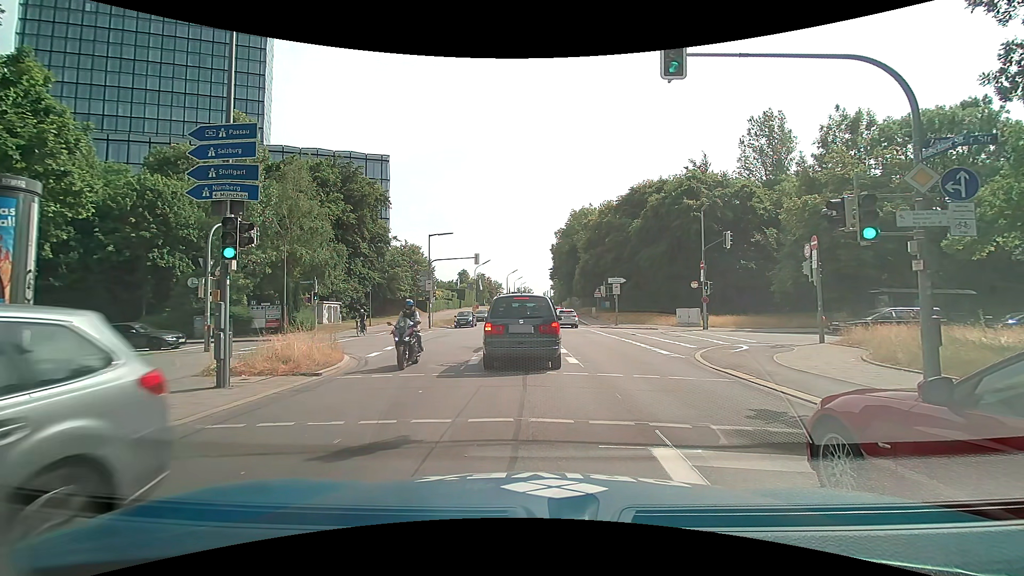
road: secondary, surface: asphalt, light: Day
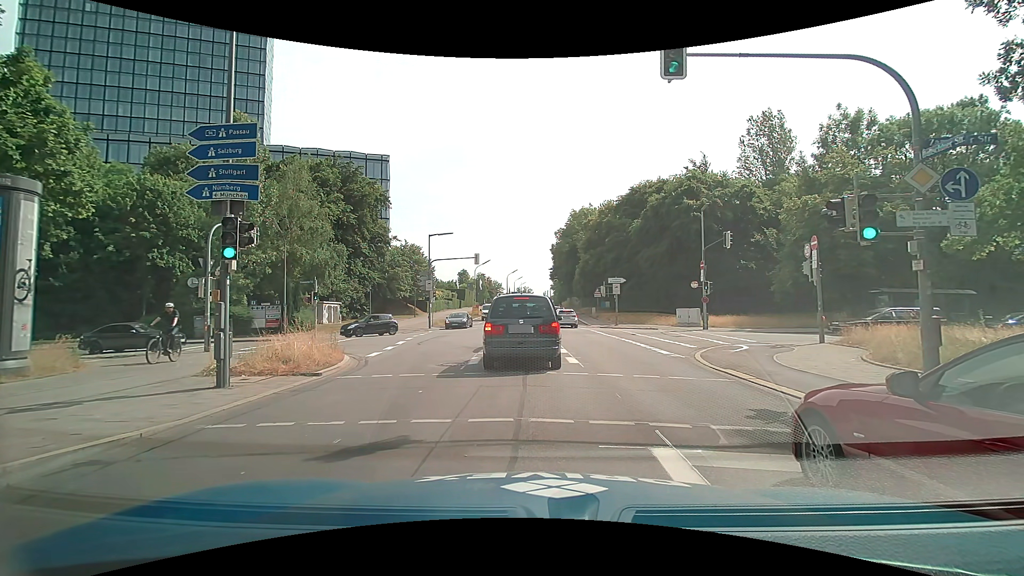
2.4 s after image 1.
(0.0, 0.0) m; 0°
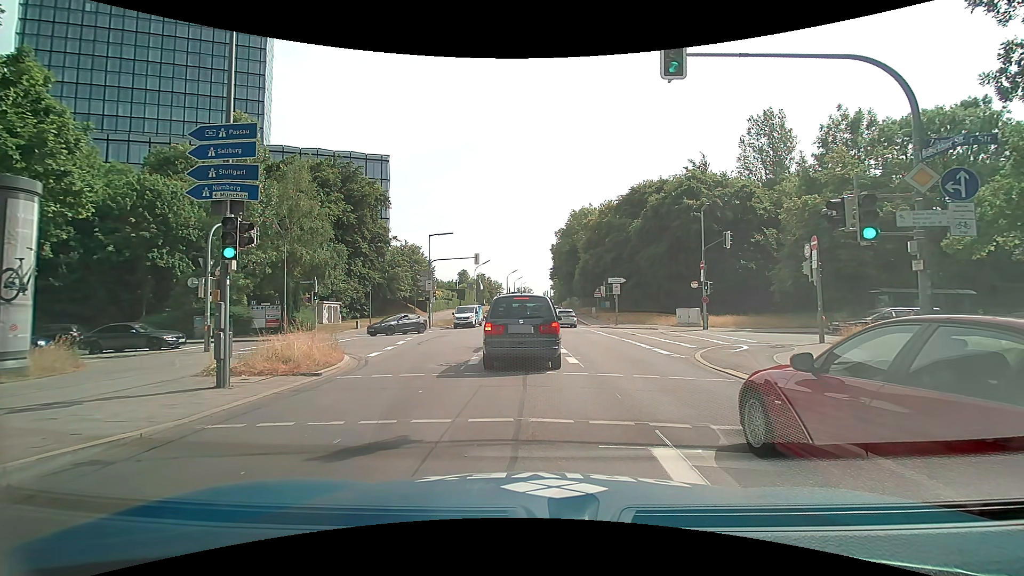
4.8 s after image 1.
(0.0, 0.0) m; 0°
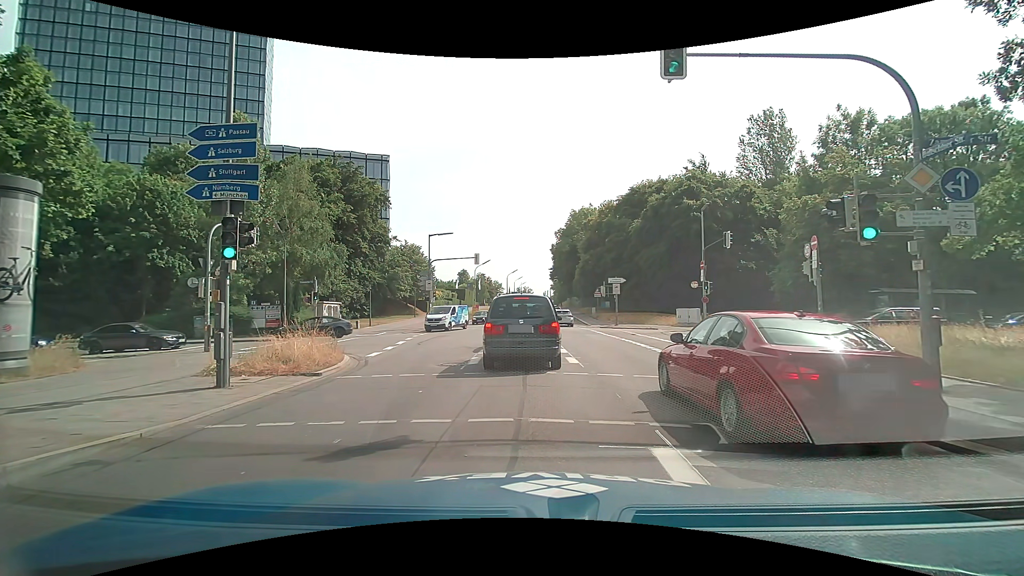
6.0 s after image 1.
(0.0, 0.0) m; 0°
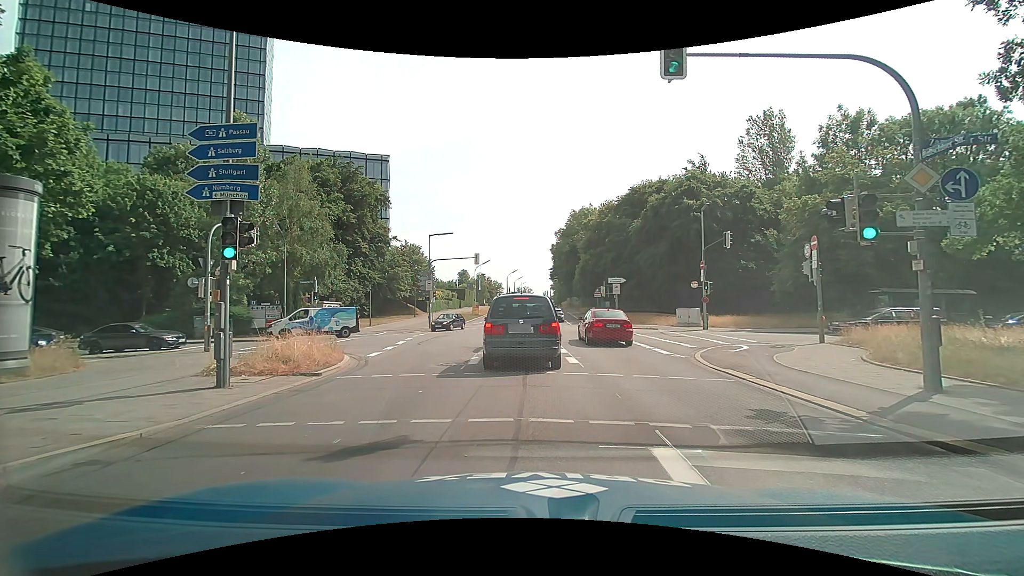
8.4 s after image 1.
(0.0, 0.0) m; 0°
